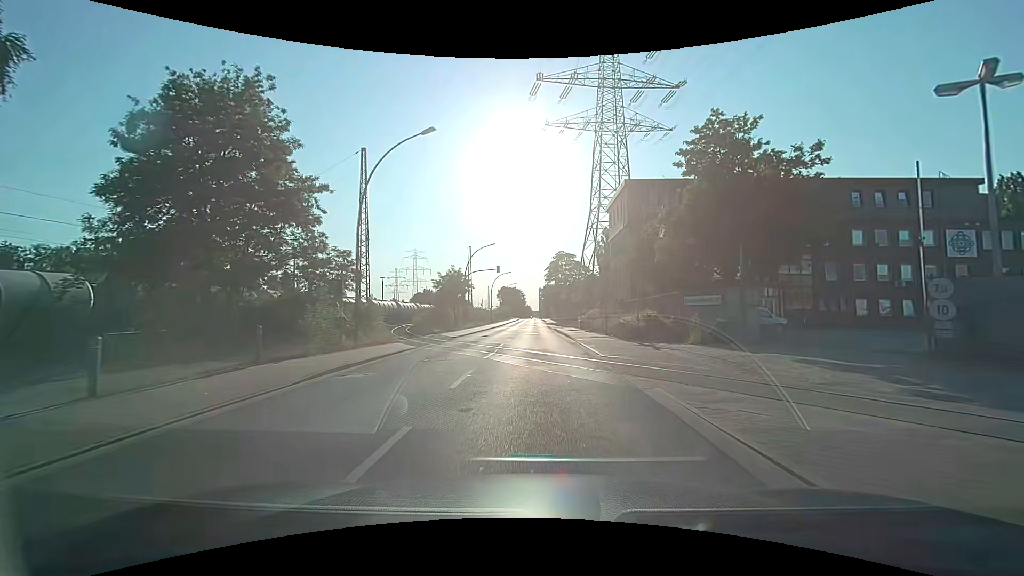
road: secondary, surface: asphalt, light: Day
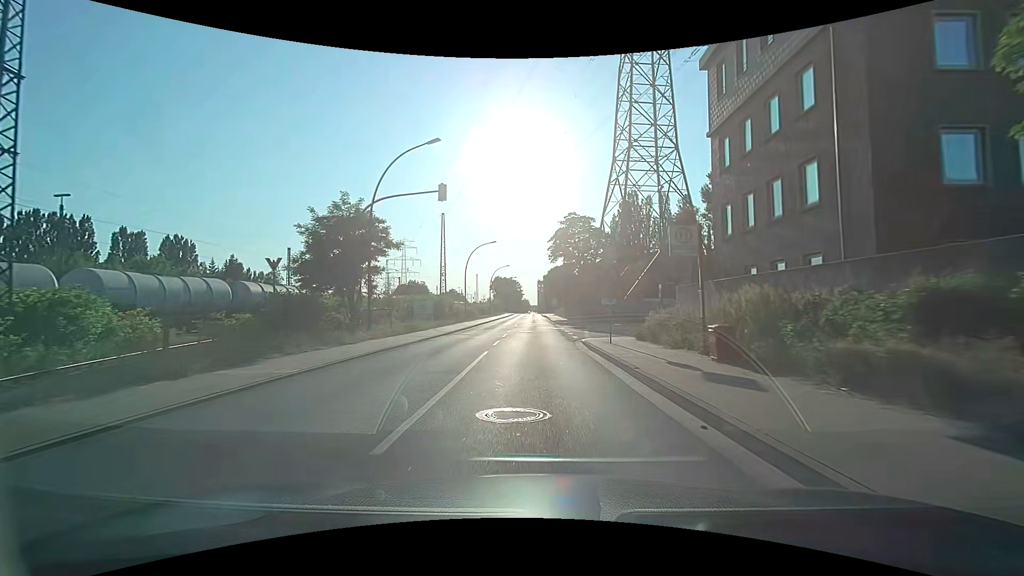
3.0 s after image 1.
(+0.2, +34.5) m; 0°
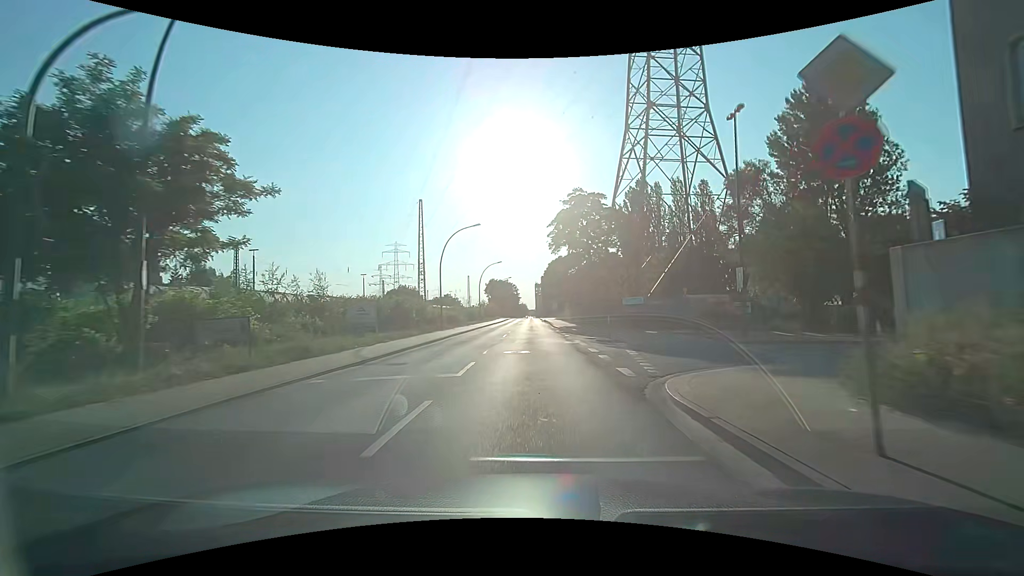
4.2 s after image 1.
(0.0, +14.8) m; 0°
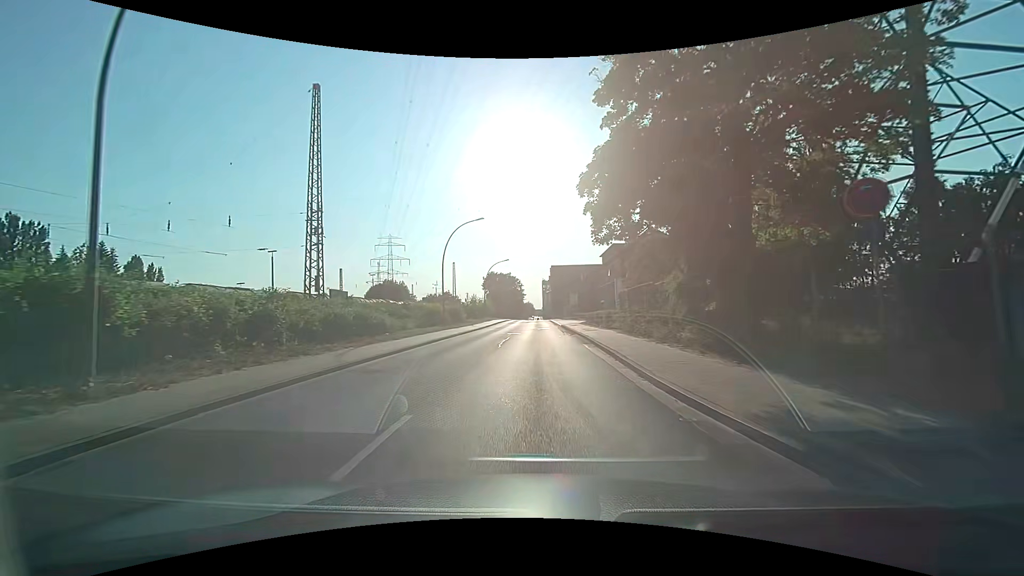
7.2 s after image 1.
(-0.2, +37.6) m; -1°
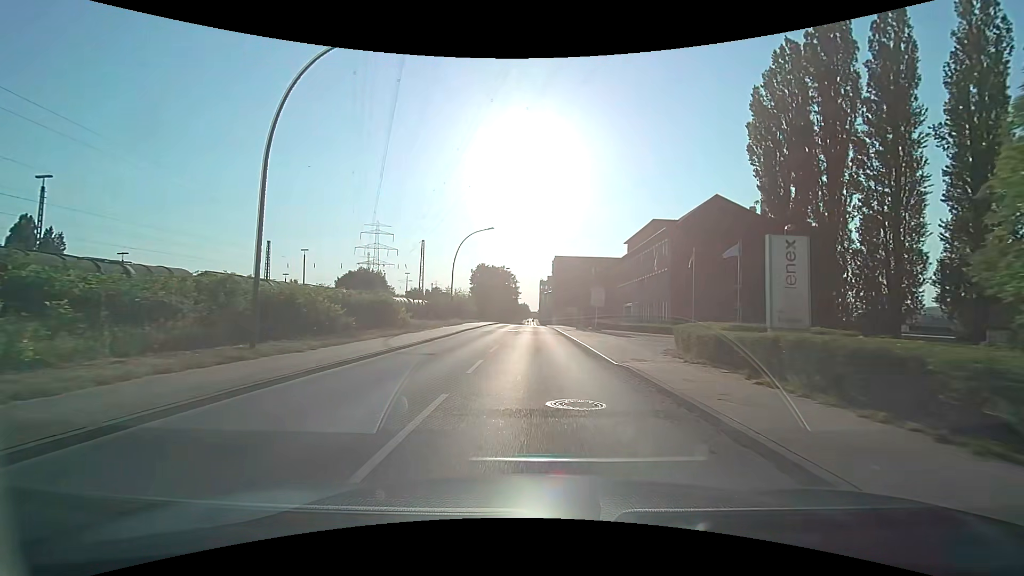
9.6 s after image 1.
(-0.2, +30.2) m; 0°
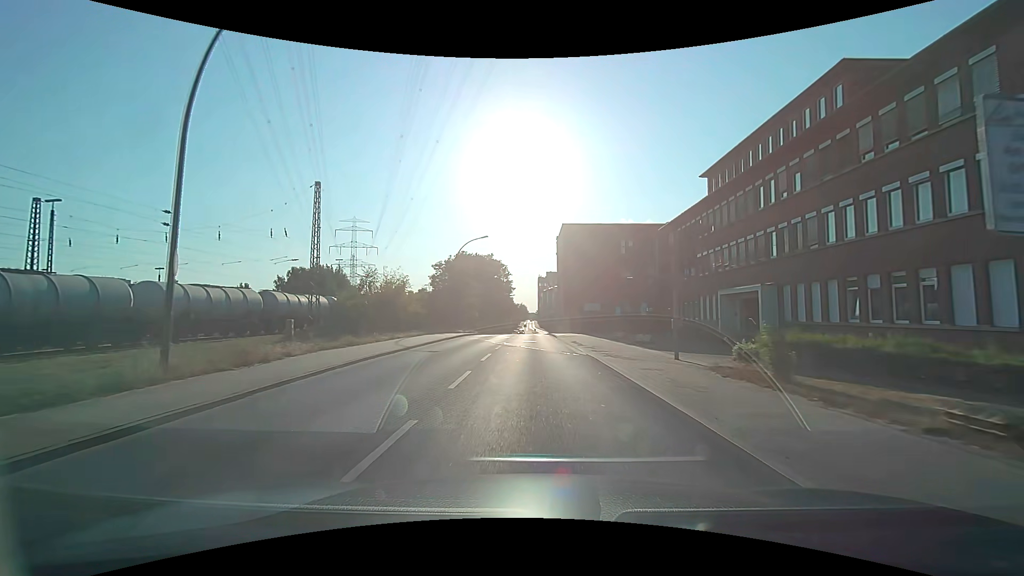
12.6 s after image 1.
(0.0, +38.1) m; 0°
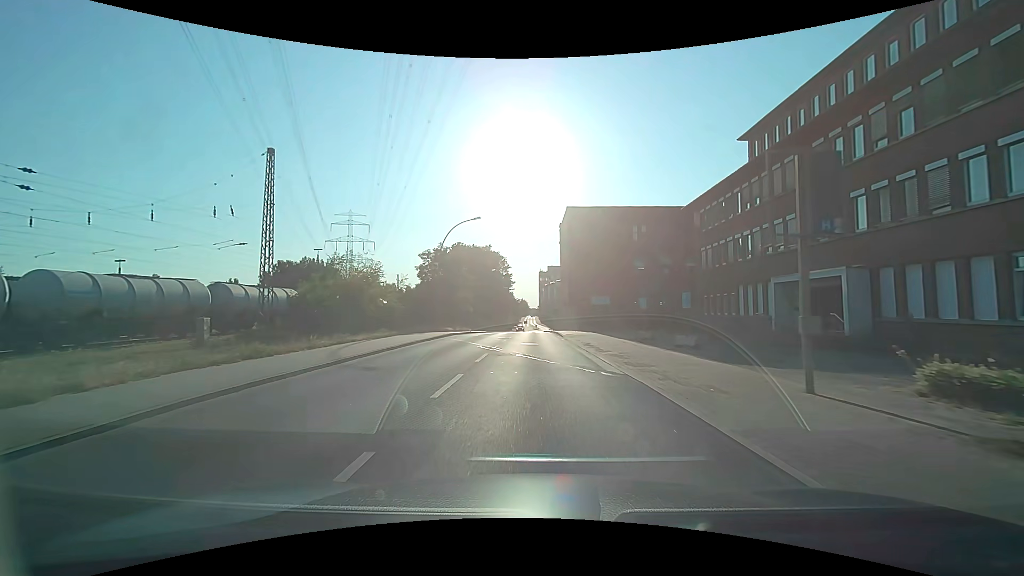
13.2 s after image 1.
(0.0, +7.6) m; 0°
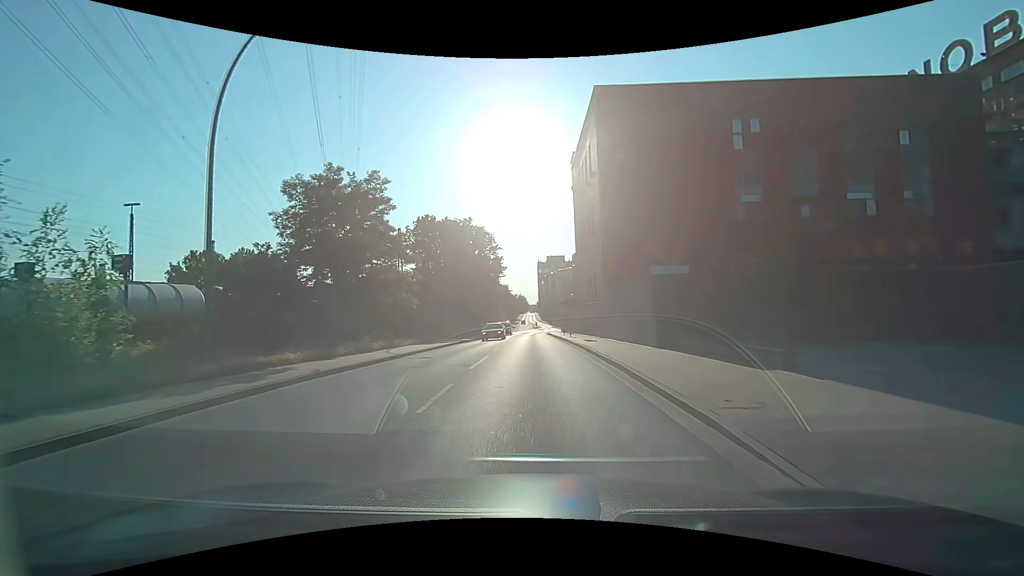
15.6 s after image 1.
(0.0, +30.9) m; 0°
(0, +10) (0, +20) (0, +30) (0, +40) (0, +50) (-1, +60) (0, +70) (0, +80) (+1, +90) (+2, +100) m
